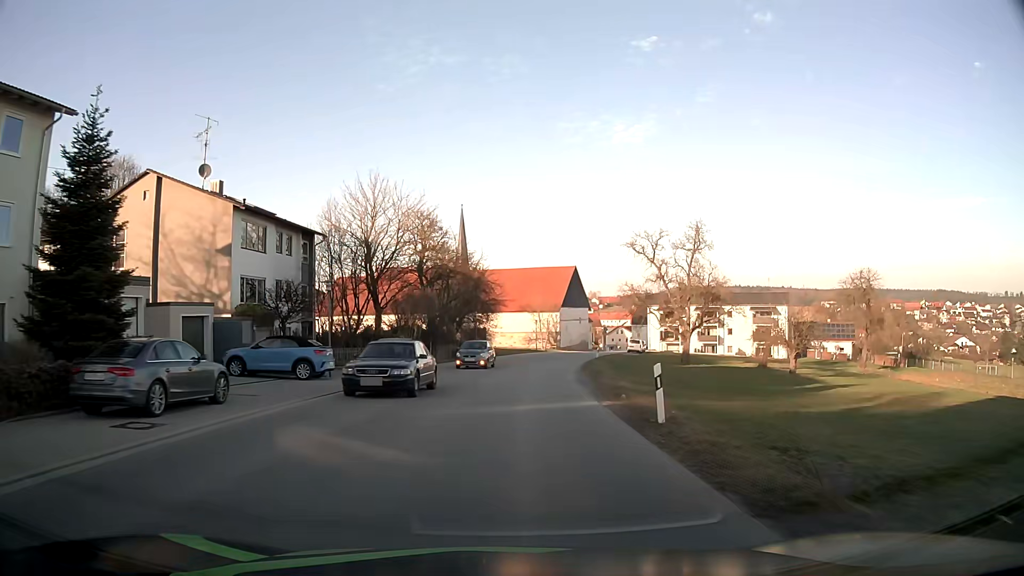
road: tertiary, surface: asphalt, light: Day
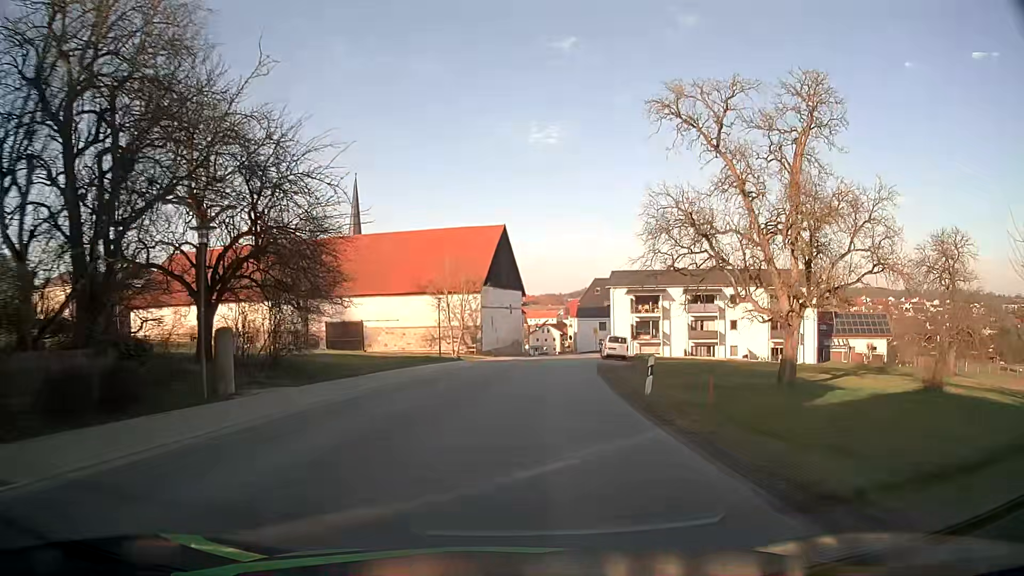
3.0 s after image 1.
(+2.1, +40.0) m; +8°
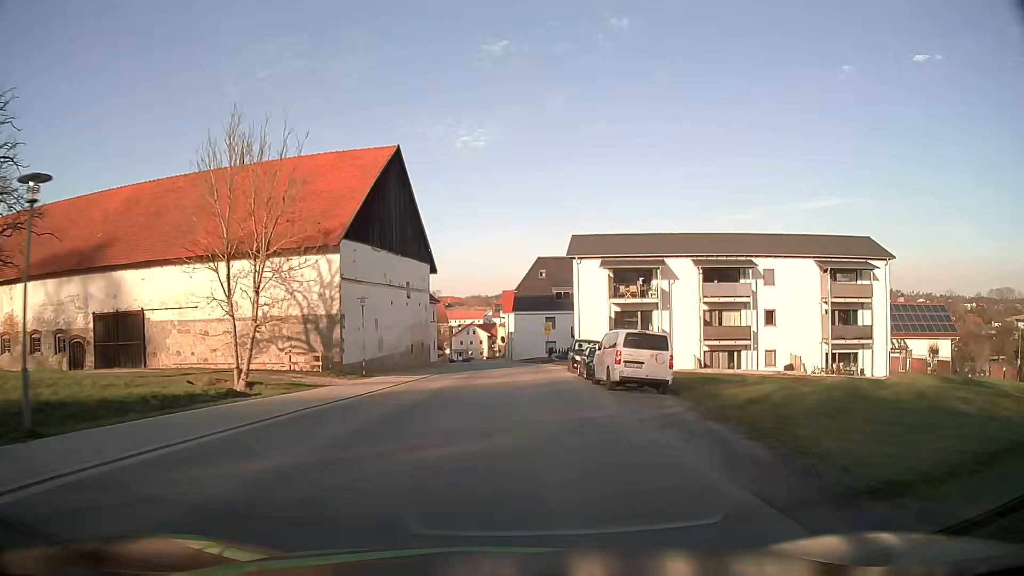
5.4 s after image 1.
(+1.8, +31.1) m; +6°
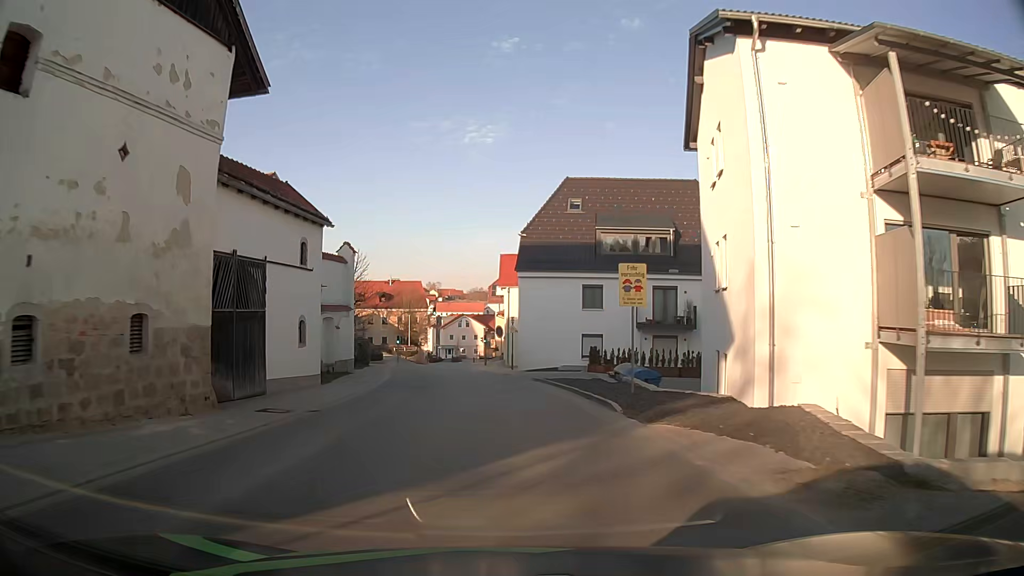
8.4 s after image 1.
(+0.3, +37.8) m; 0°
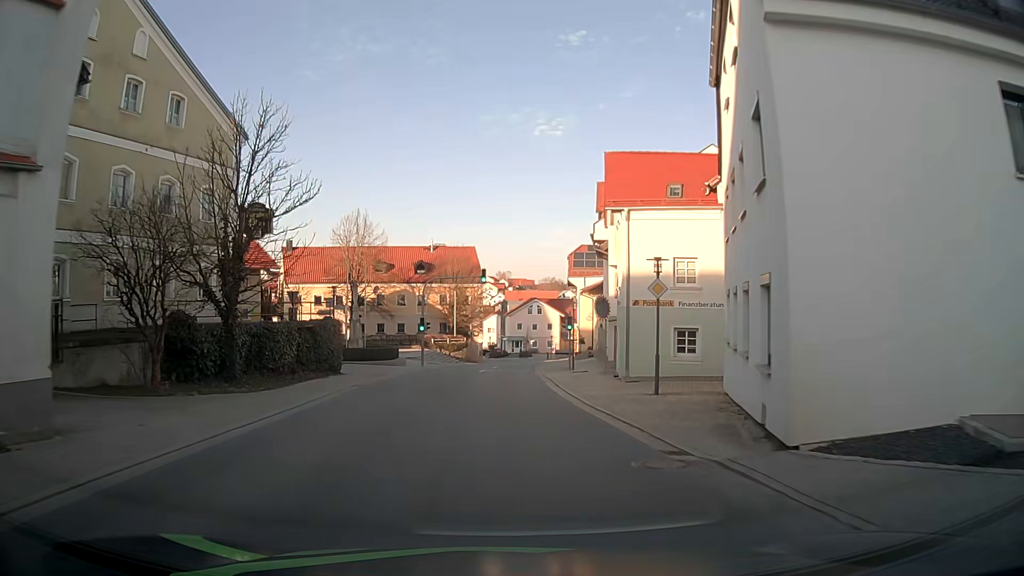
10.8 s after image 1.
(-1.7, +29.6) m; -6°
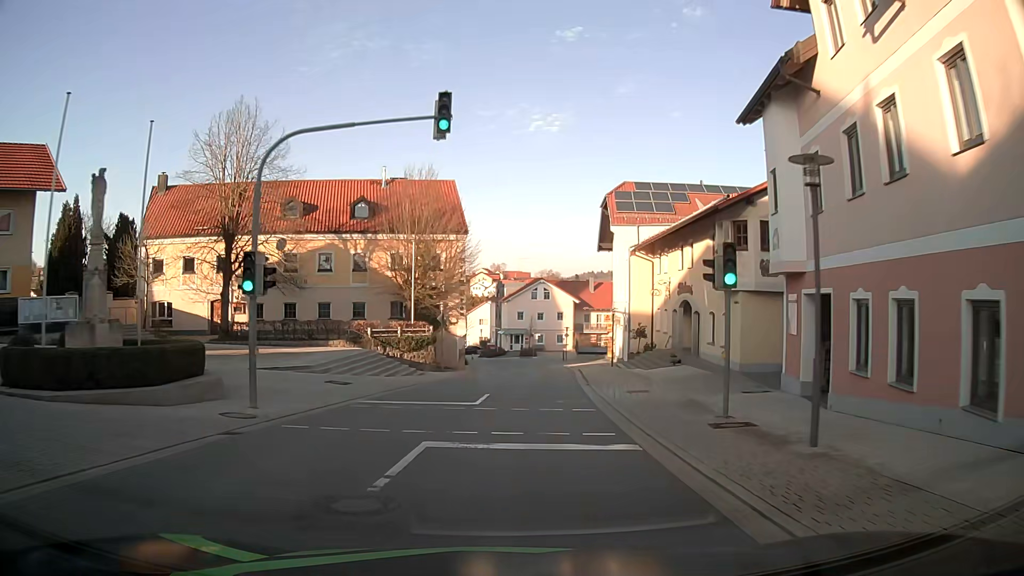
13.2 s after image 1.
(-0.4, +29.7) m; +1°
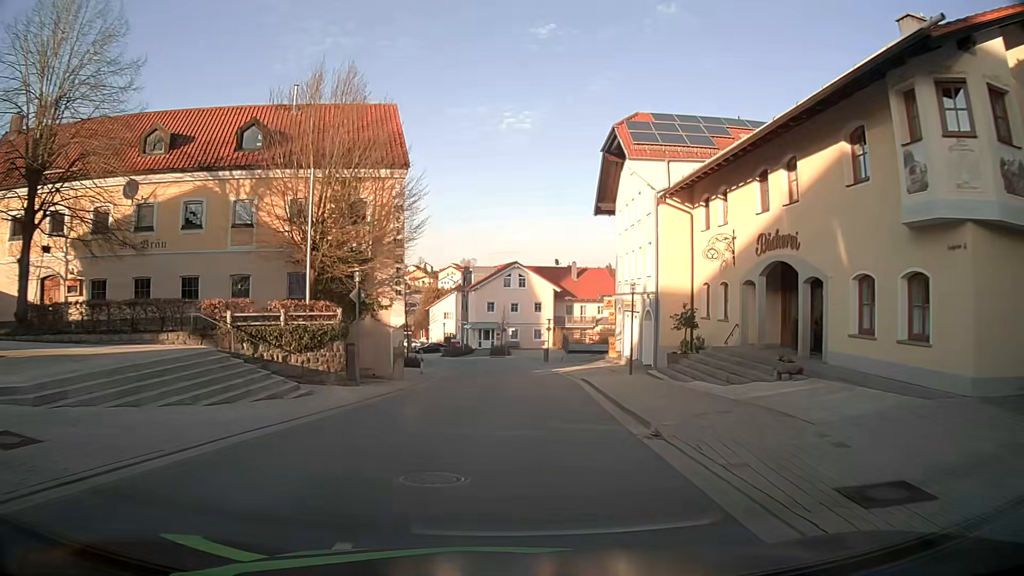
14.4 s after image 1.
(+0.1, +14.9) m; +1°
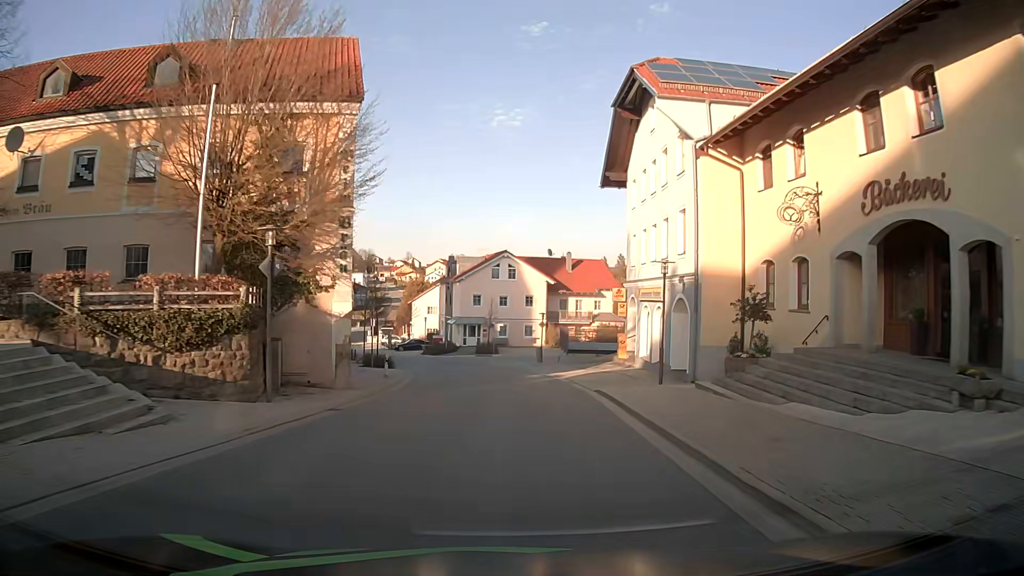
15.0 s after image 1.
(+0.1, +7.4) m; +2°
